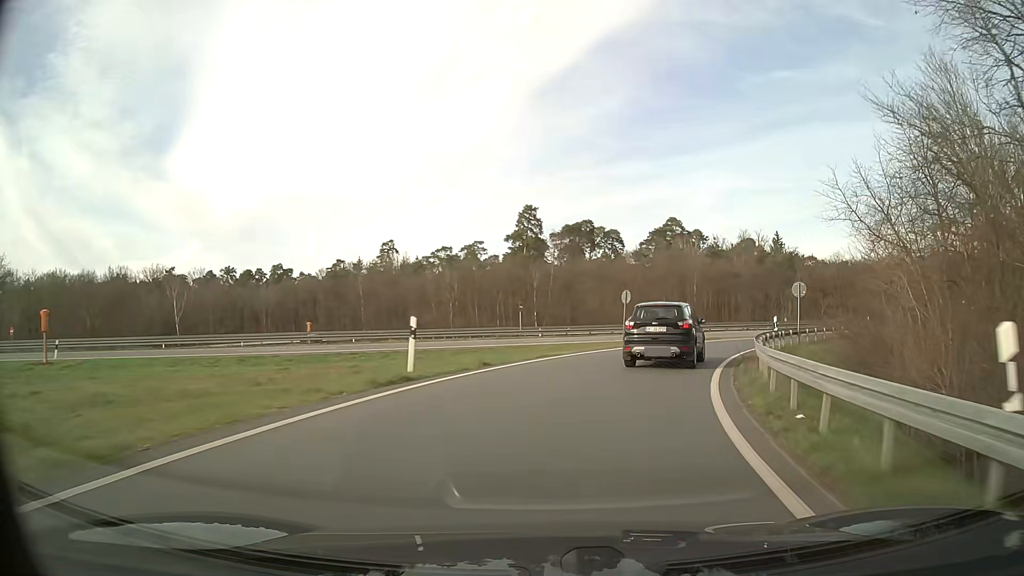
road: trunk_link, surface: asphalt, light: Day
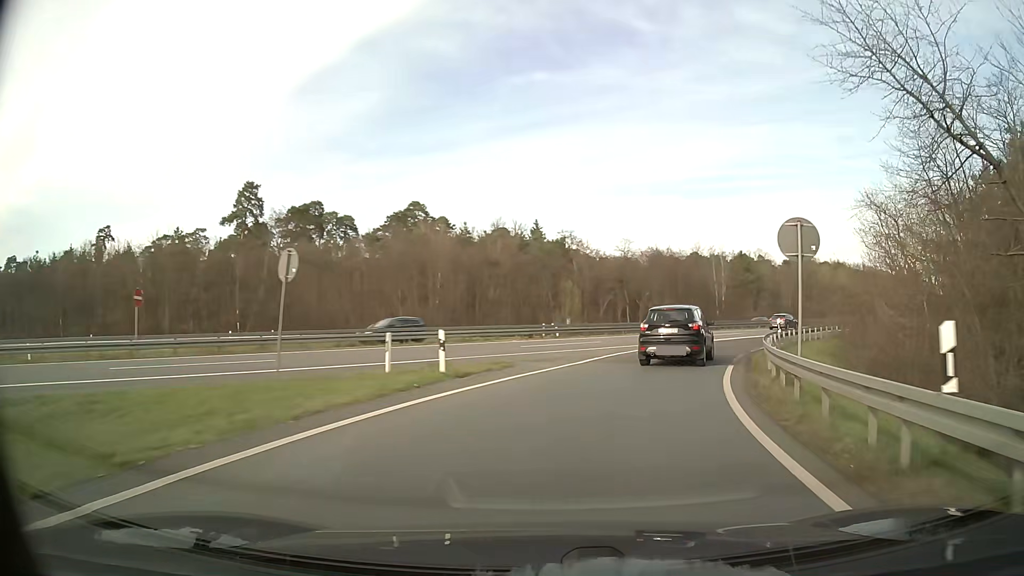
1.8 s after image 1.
(+4.0, +22.7) m; +22°
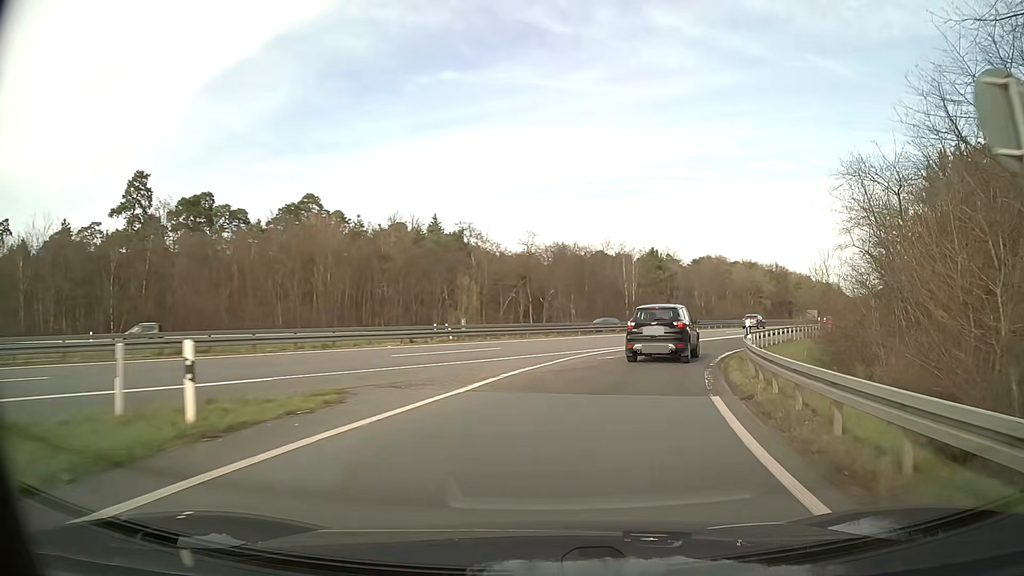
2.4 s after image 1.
(+0.6, +7.8) m; +8°
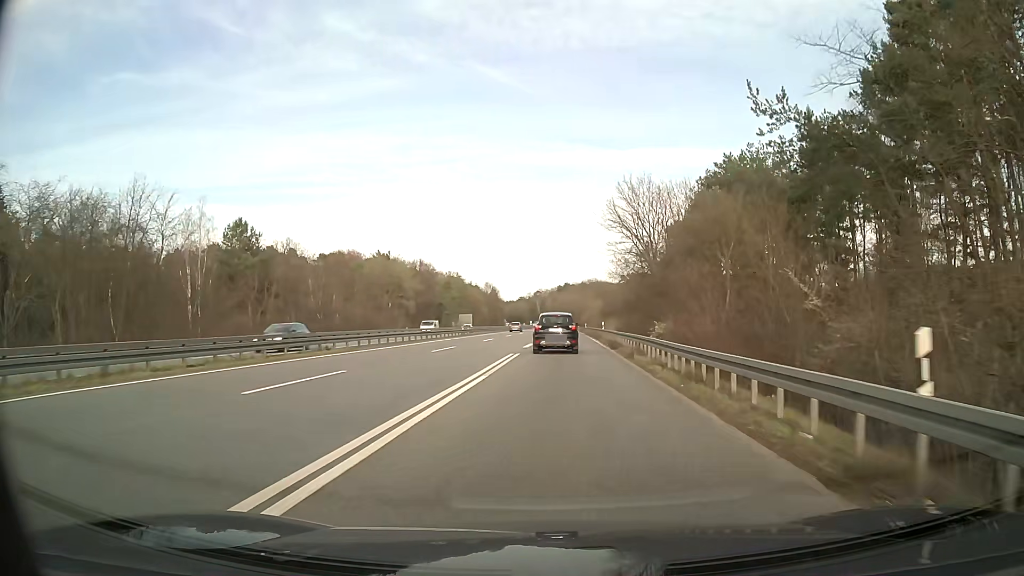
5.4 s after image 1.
(+13.0, +40.3) m; +31°
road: trunk
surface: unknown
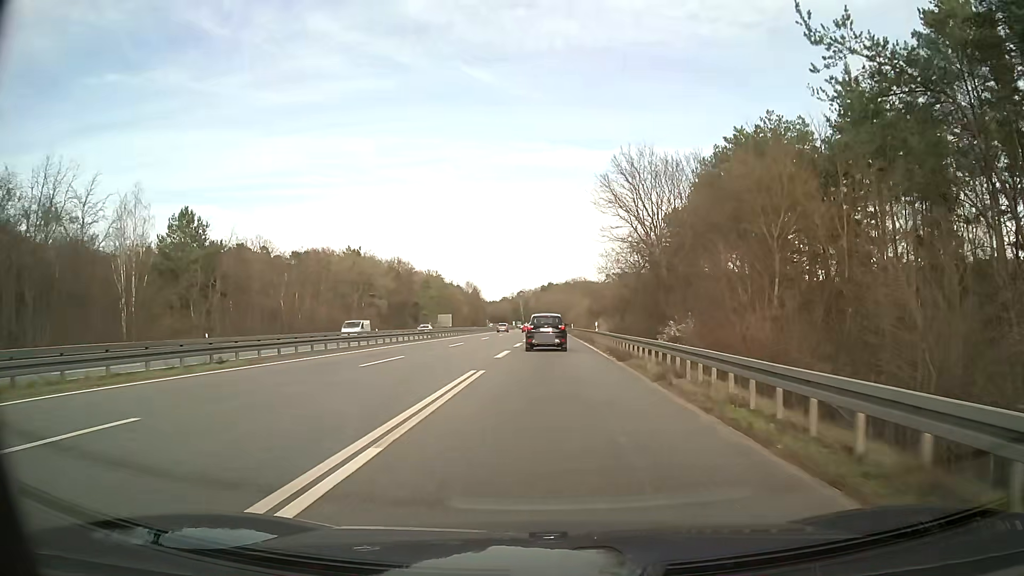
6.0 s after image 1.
(+0.1, +9.6) m; +1°
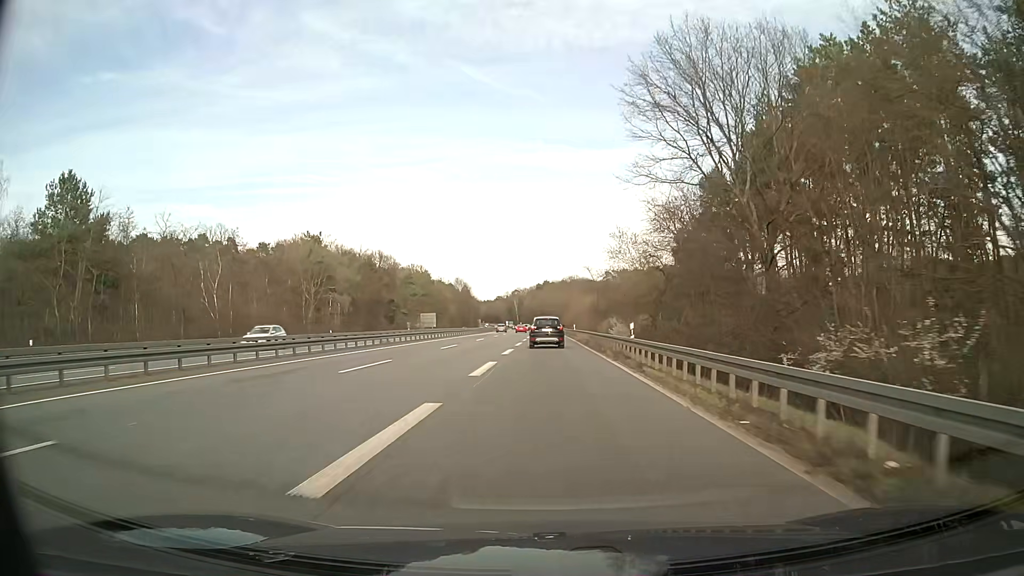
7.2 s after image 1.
(+0.2, +20.4) m; +1°
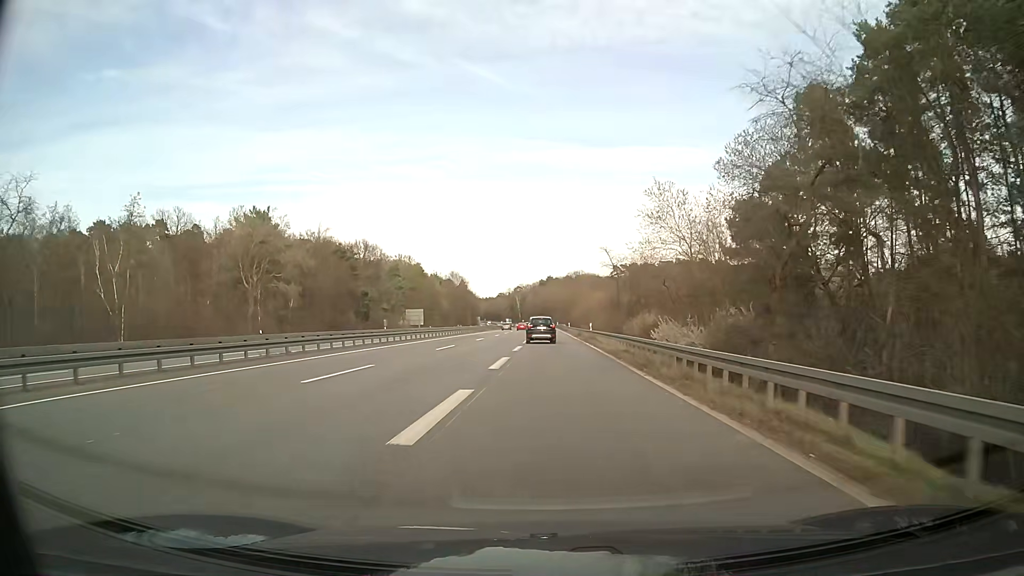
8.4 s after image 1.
(-0.1, +22.0) m; -1°
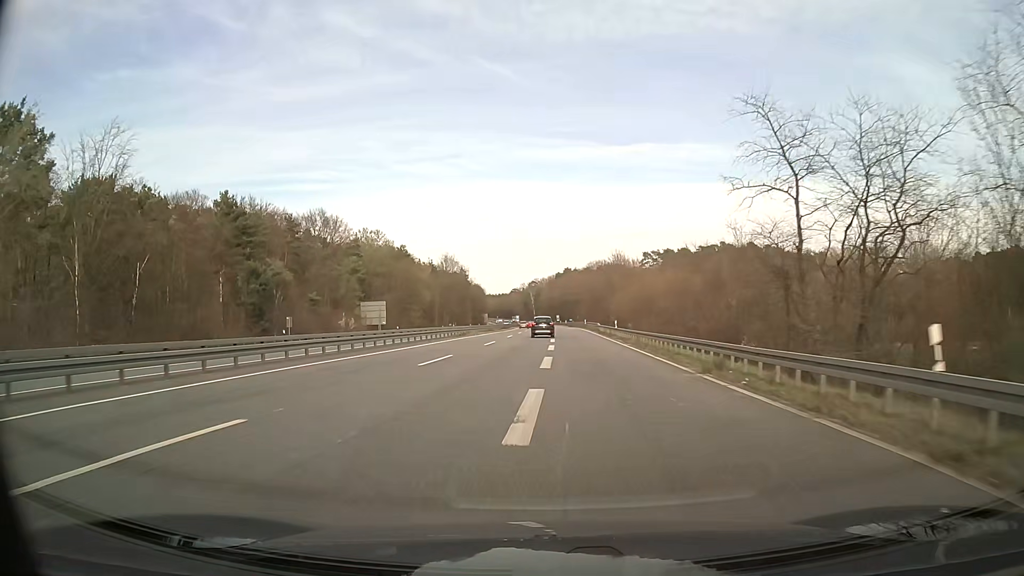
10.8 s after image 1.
(-0.4, +48.6) m; -1°
(0, +10) (0, +20) (0, +30) (0, +40) (-1, +50) (-1, +60) (-1, +70) (-1, +80) (-1, +90) (0, +100) m
